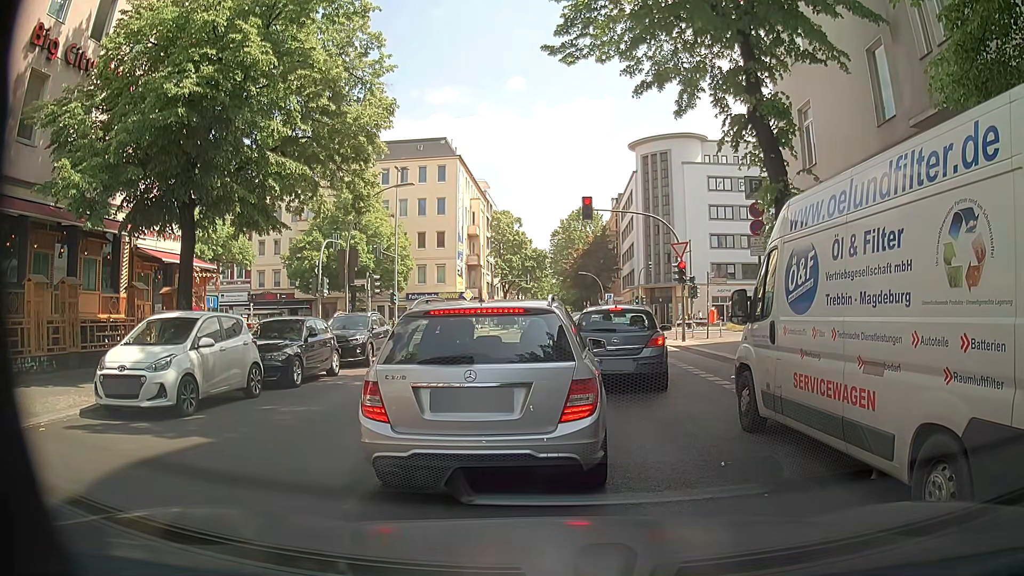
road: residential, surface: asphalt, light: Day
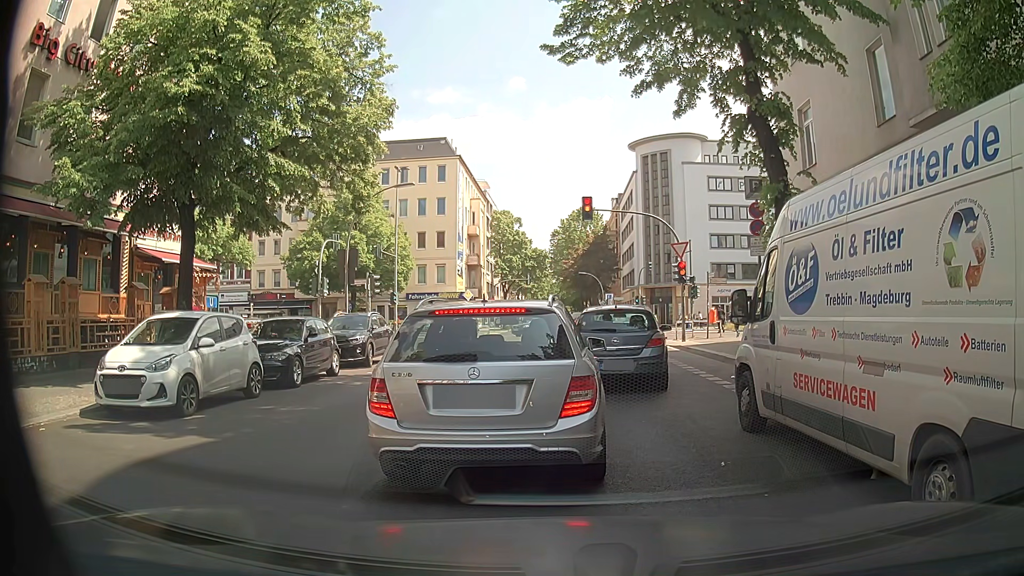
(0.0, 0.0) m; 0°
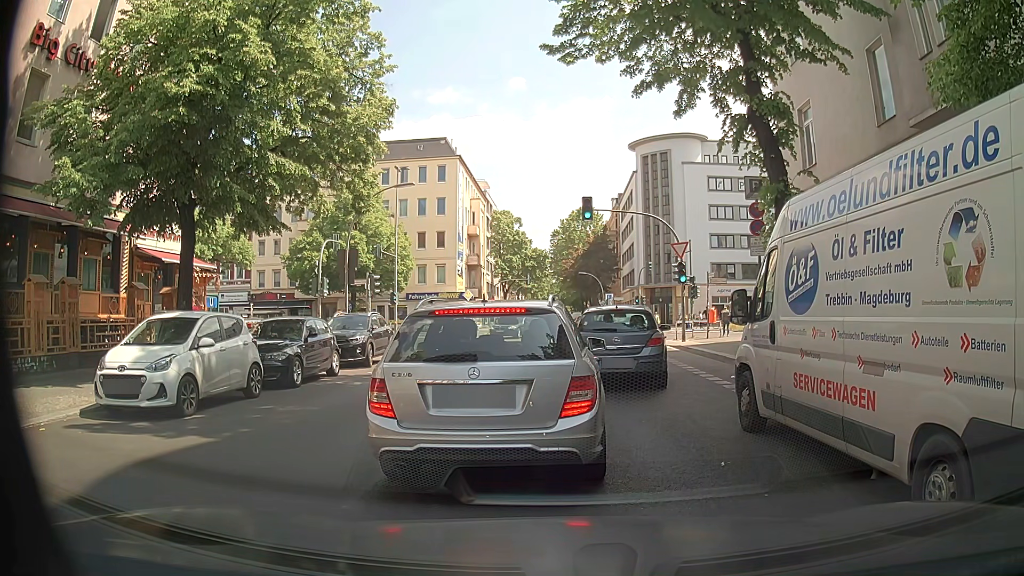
(0.0, 0.0) m; 0°
